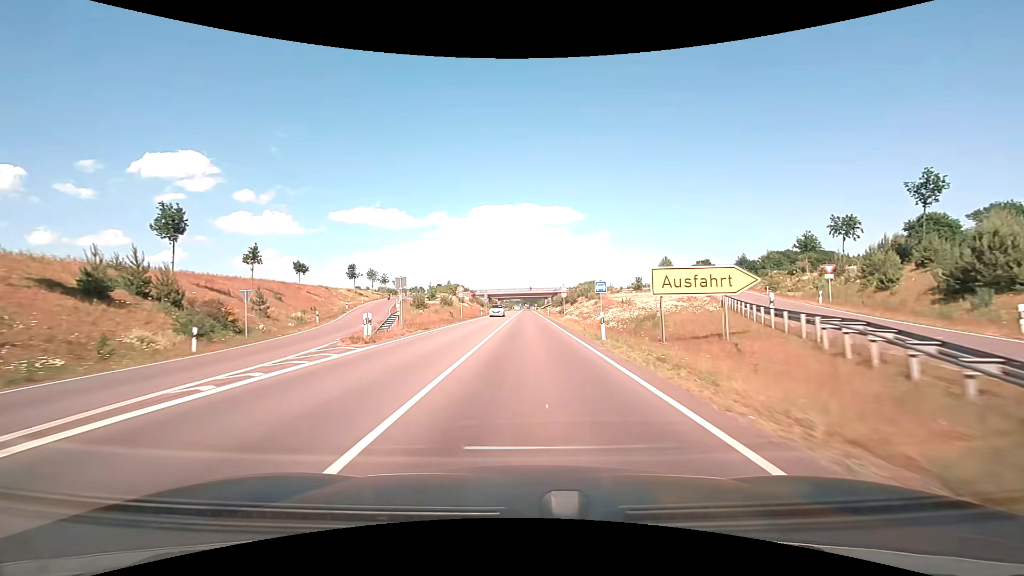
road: trunk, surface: asphalt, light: Day
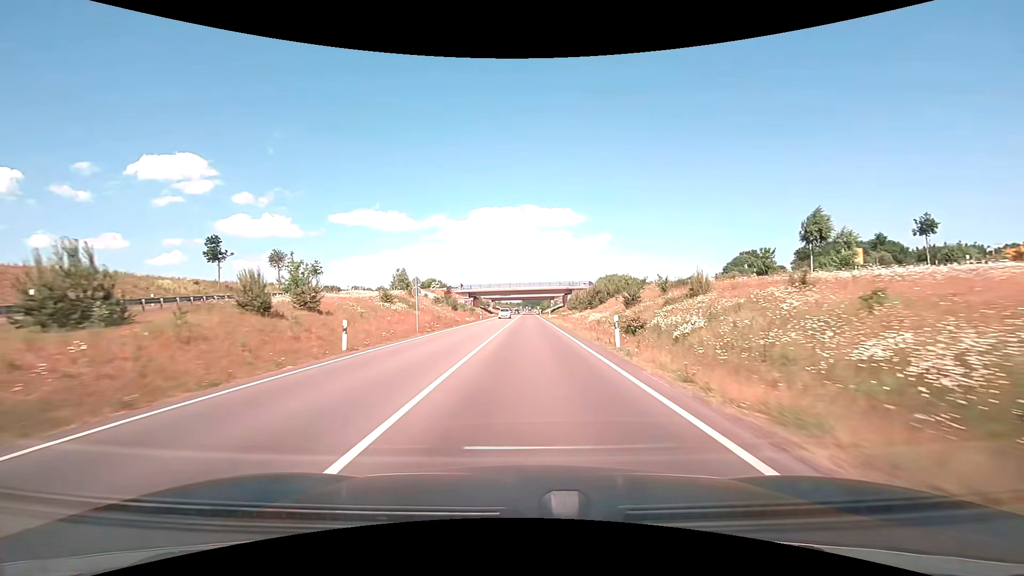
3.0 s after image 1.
(+0.1, +54.0) m; 0°
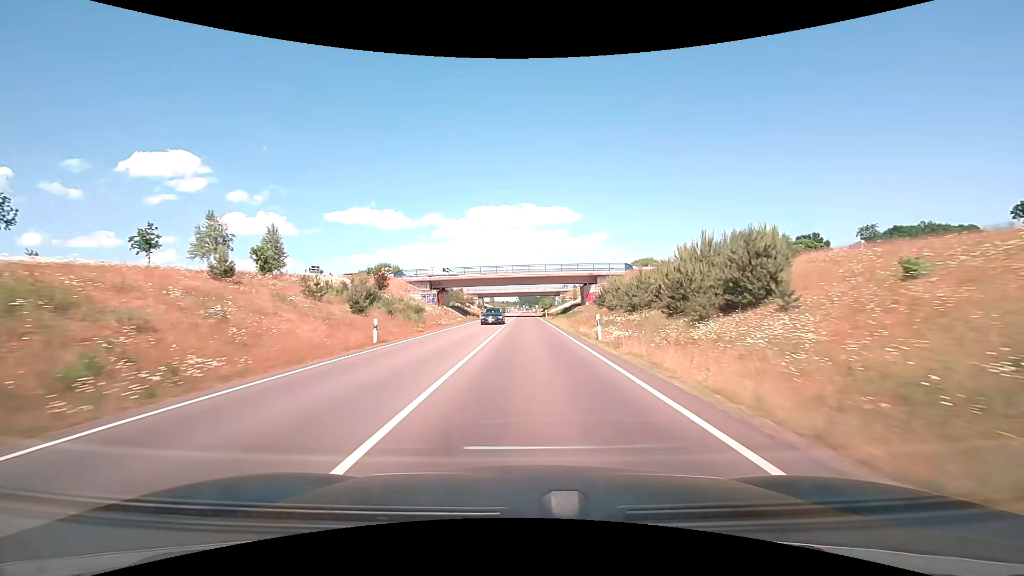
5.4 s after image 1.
(0.0, +47.6) m; 0°
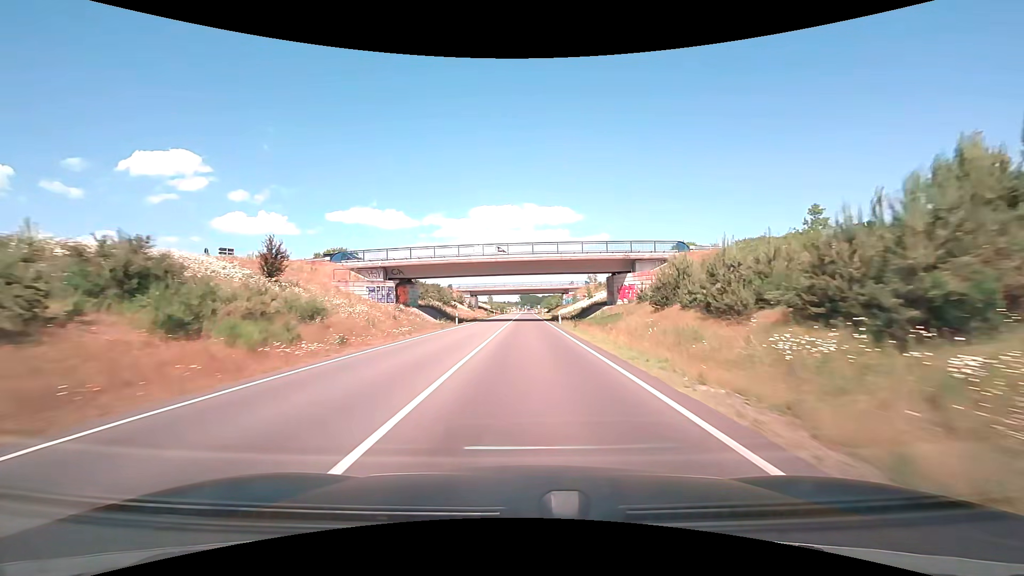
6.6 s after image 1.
(-0.1, +25.7) m; 0°
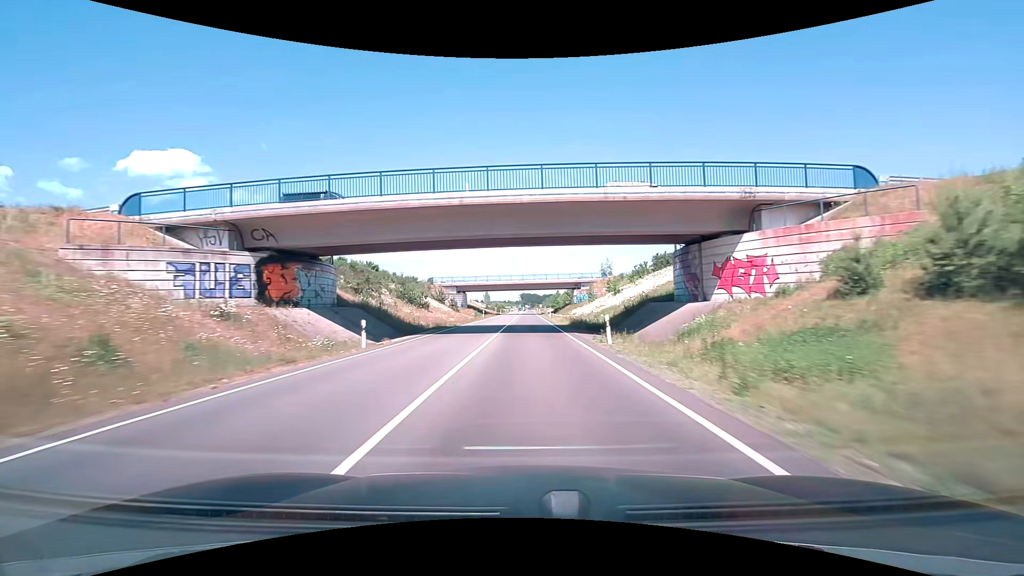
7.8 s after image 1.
(0.0, +26.7) m; 0°
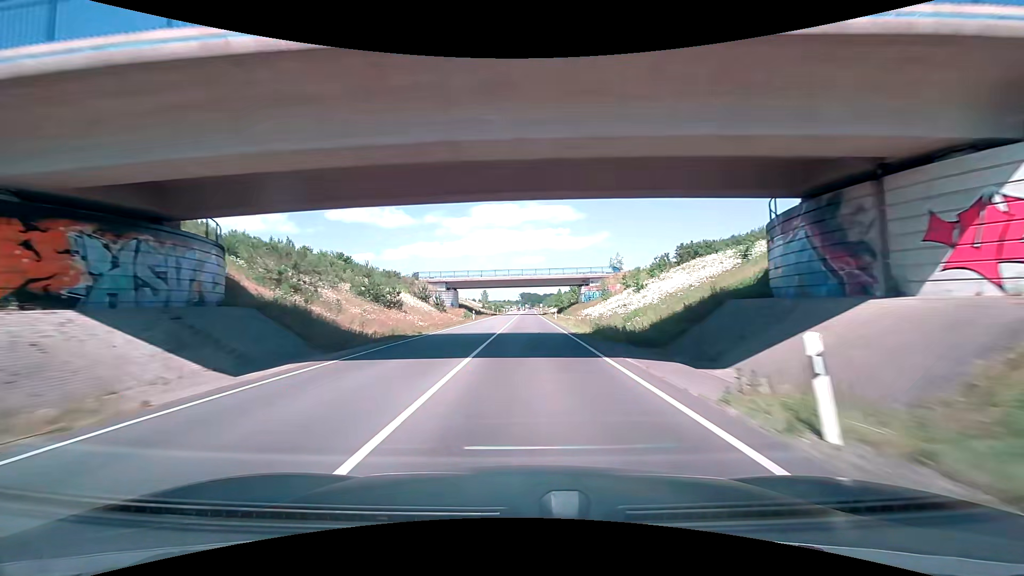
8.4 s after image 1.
(0.0, +13.7) m; 0°
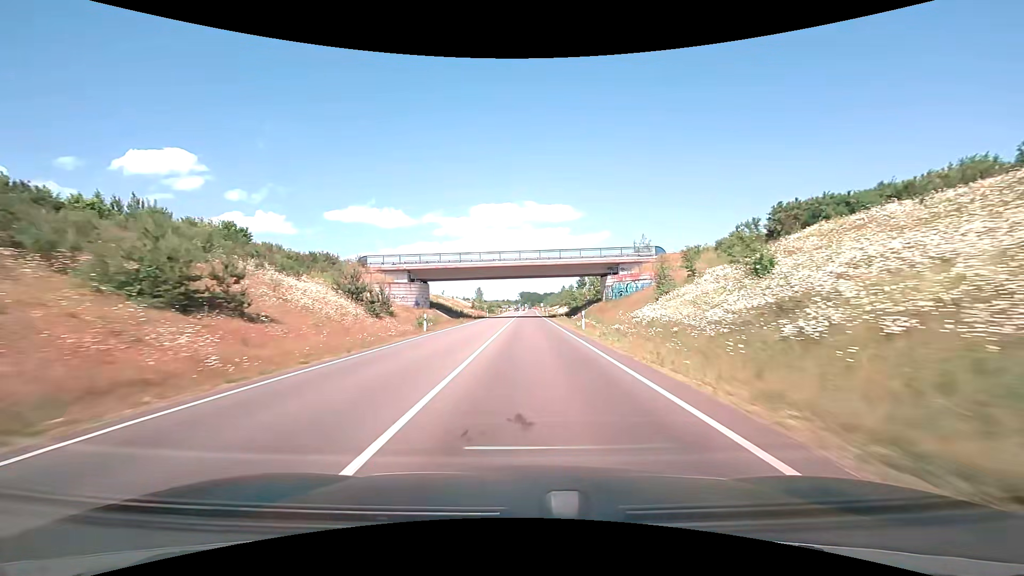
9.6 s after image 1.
(-0.2, +28.2) m; 0°
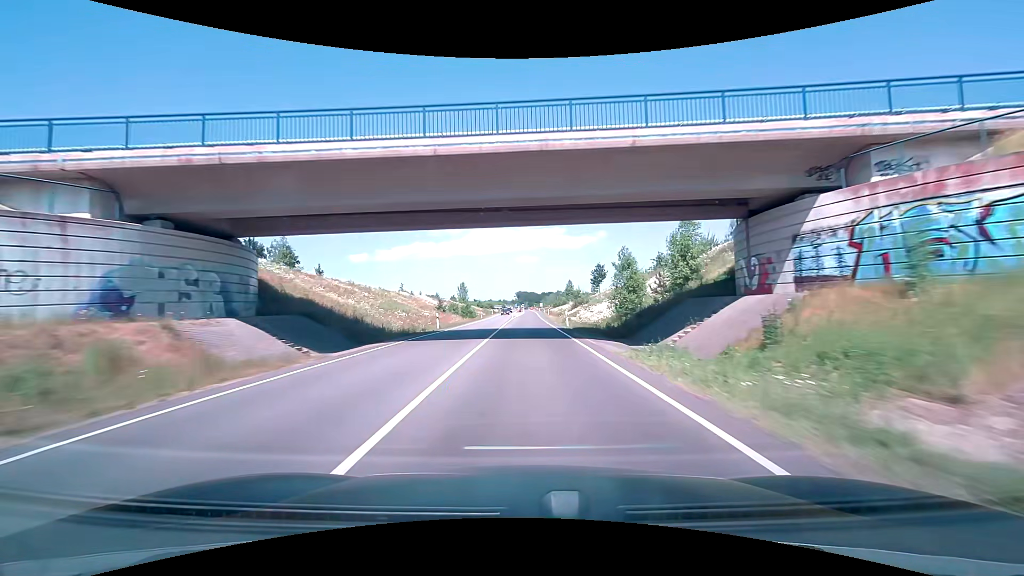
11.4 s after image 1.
(+0.1, +43.9) m; 0°
(0, +10) (0, +20) (0, +30) (0, +40) (0, +50) (0, +60) (0, +70) (0, +80) (0, +90) (+1, +100) m
